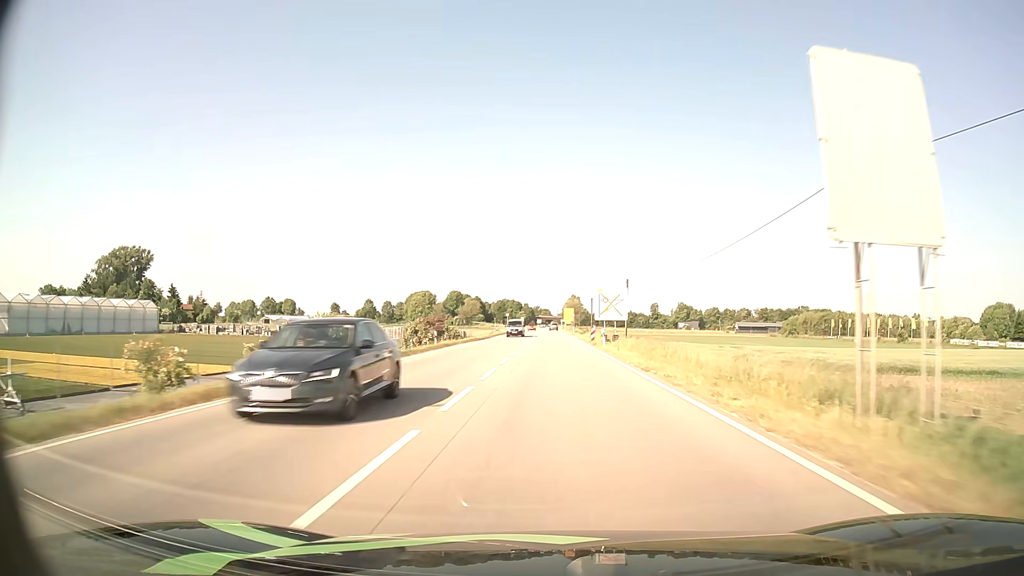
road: primary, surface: asphalt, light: Day
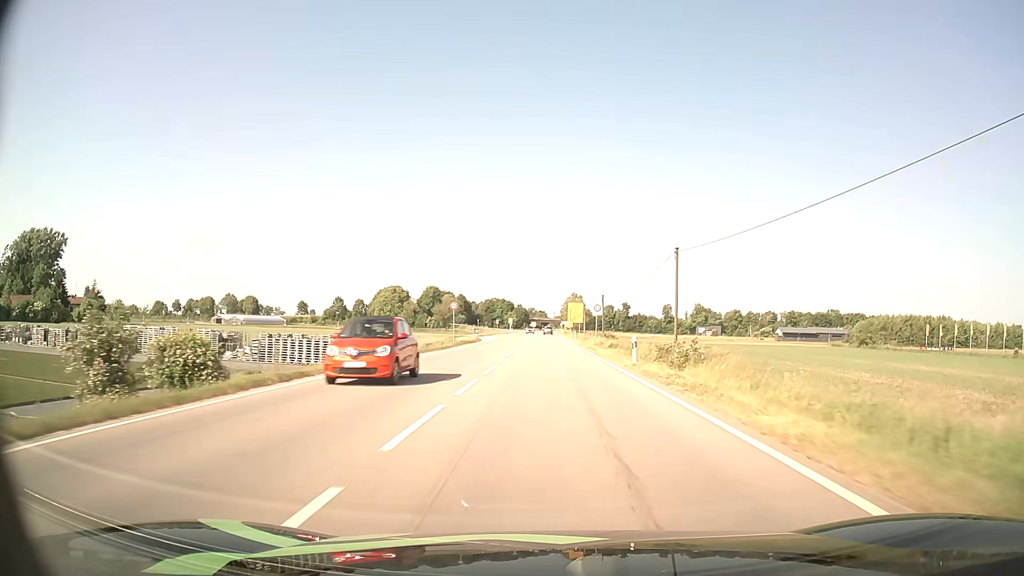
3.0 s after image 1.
(+0.2, +64.9) m; 0°
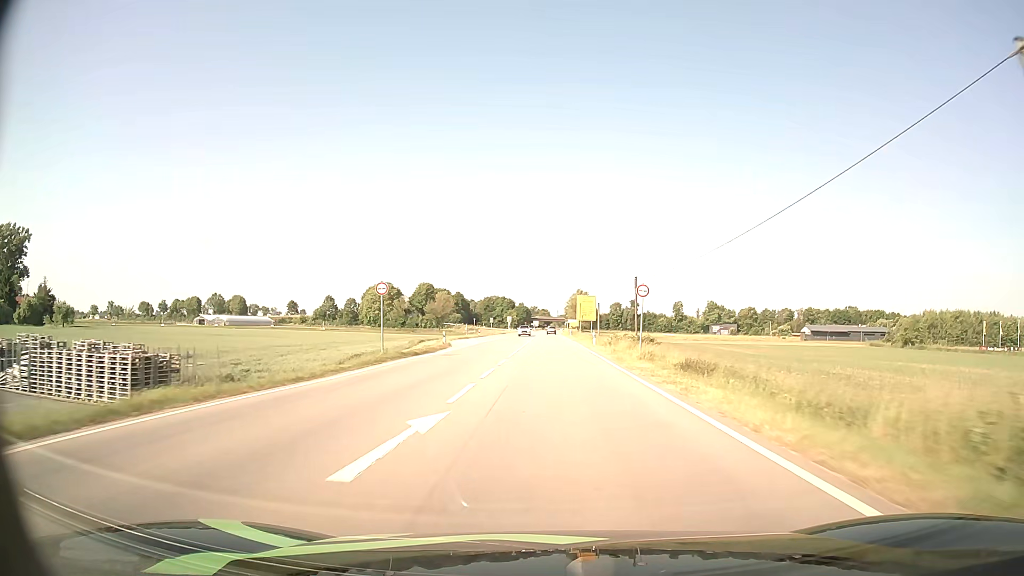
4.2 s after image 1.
(-0.1, +24.9) m; 0°
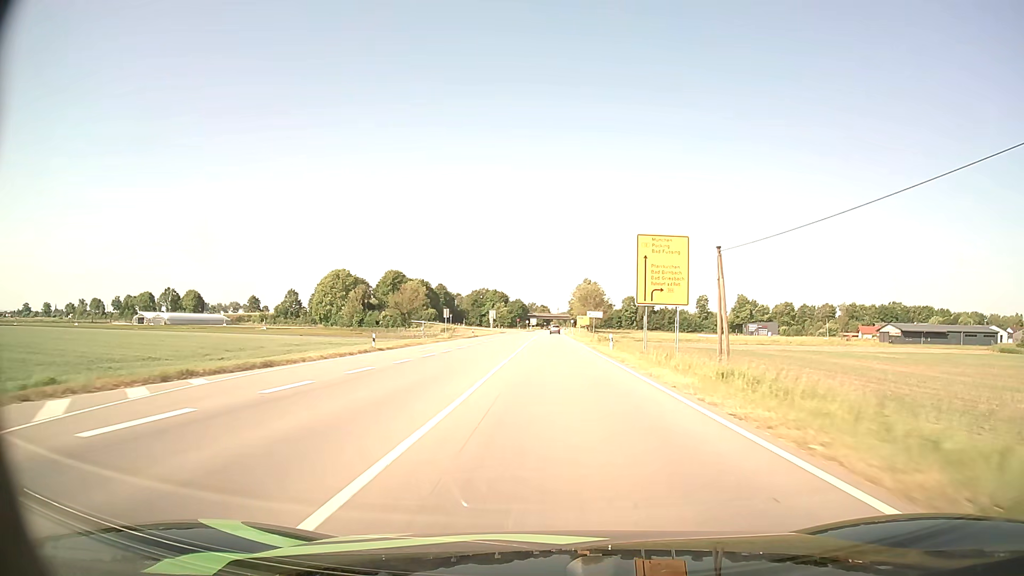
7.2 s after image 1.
(-0.2, +61.8) m; 0°
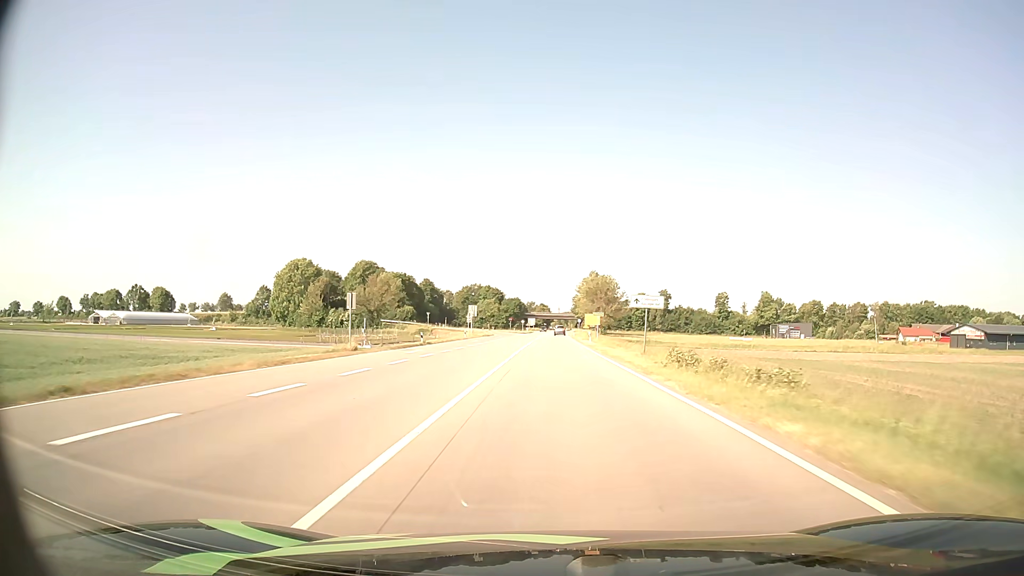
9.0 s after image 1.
(0.0, +36.9) m; 0°
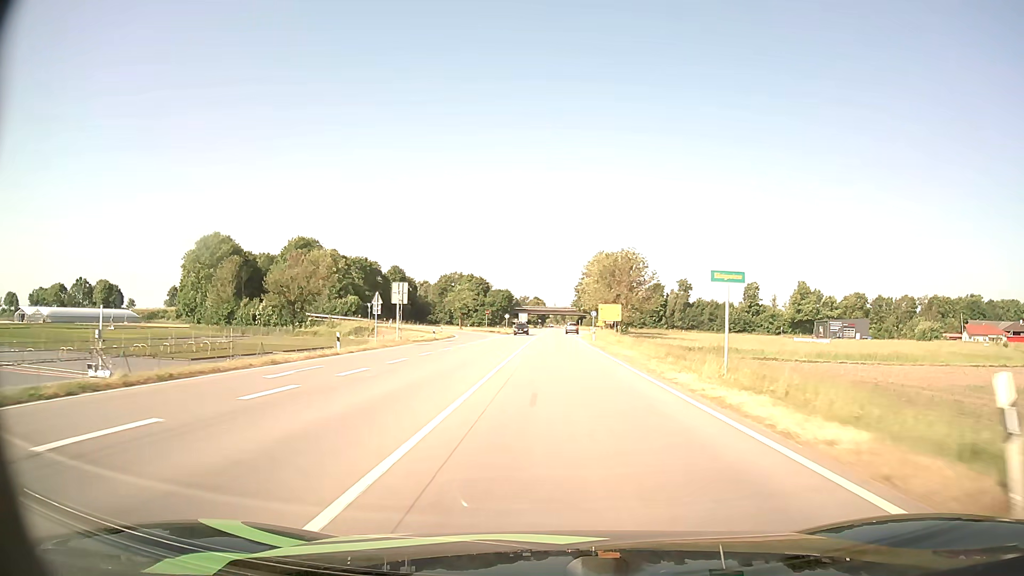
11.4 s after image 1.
(0.0, +48.9) m; 0°
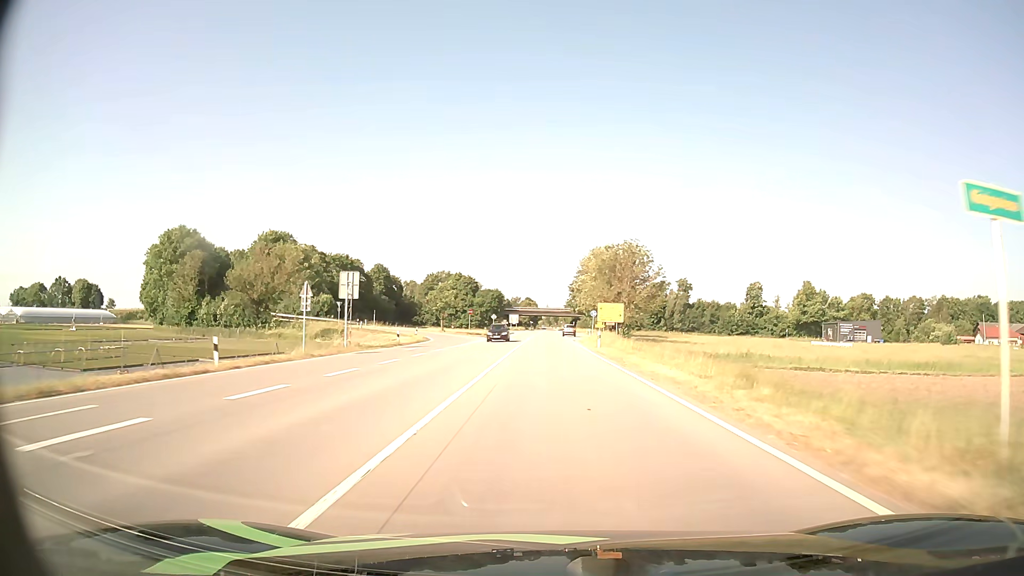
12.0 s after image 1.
(+0.1, +12.2) m; +1°
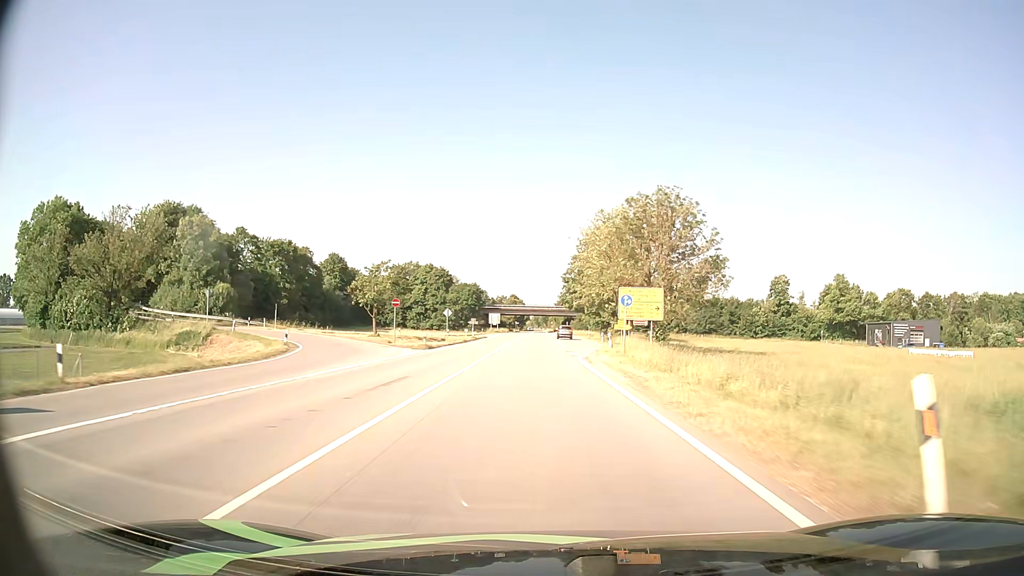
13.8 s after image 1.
(+0.4, +36.1) m; +1°
(0, +10) (0, +20) (0, +30) (0, +40) (+1, +50) (+1, +60) (+2, +70) (+2, +80) (+3, +90) (+3, +100) m
